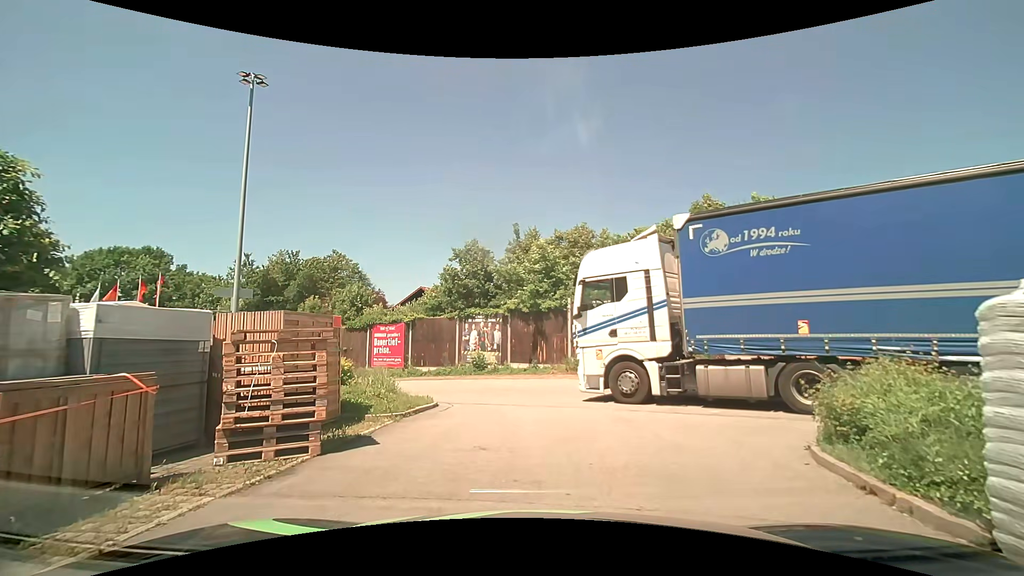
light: Day
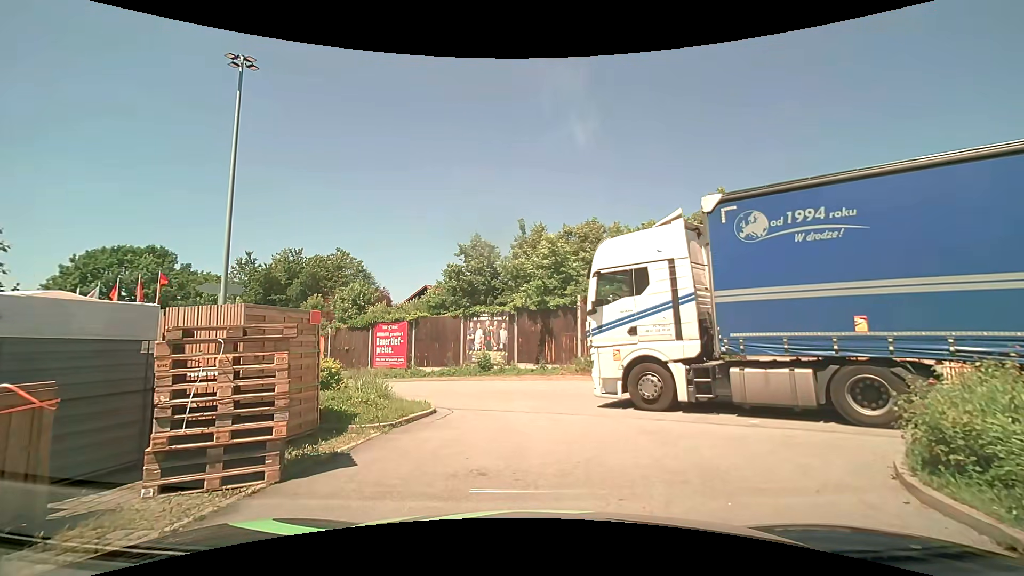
(0.0, +1.3) m; -1°
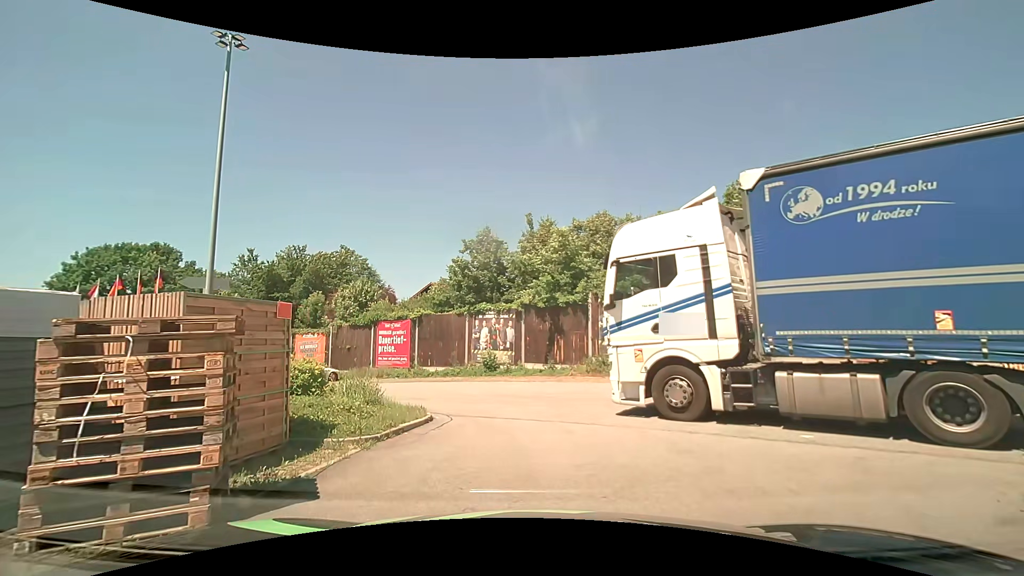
(0.0, +1.3) m; -1°
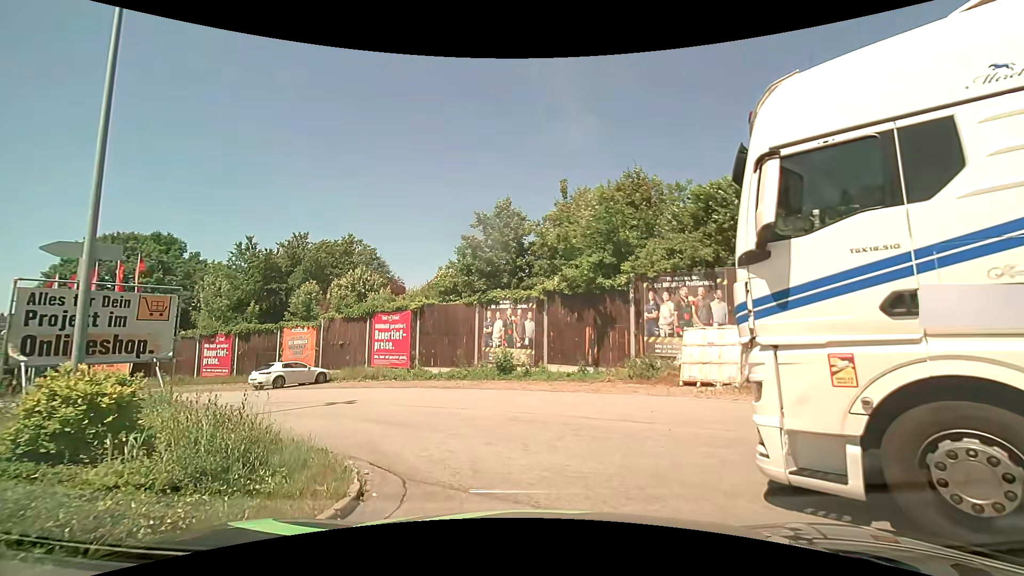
(-0.1, +5.3) m; -1°
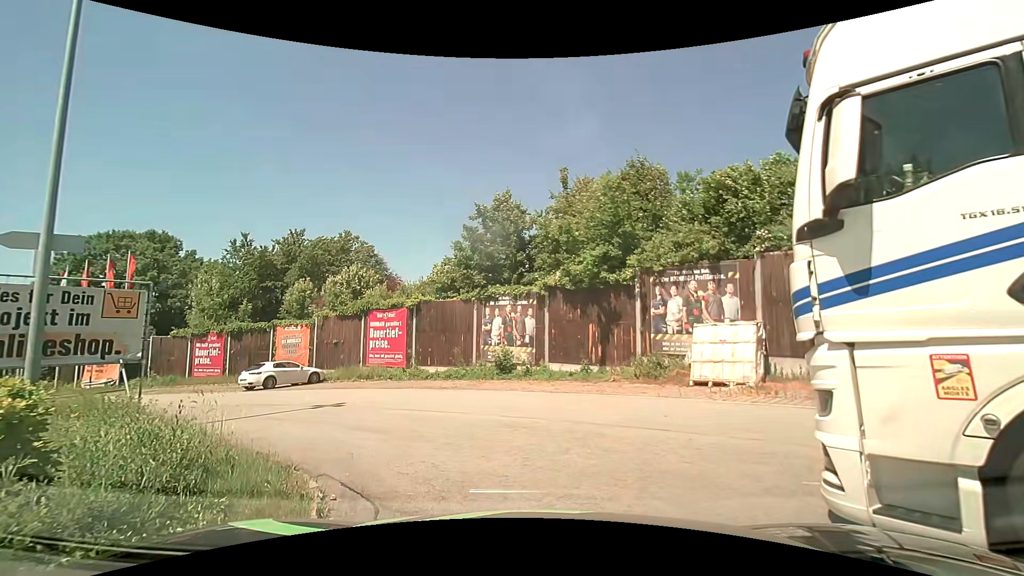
(0.0, +0.9) m; -2°
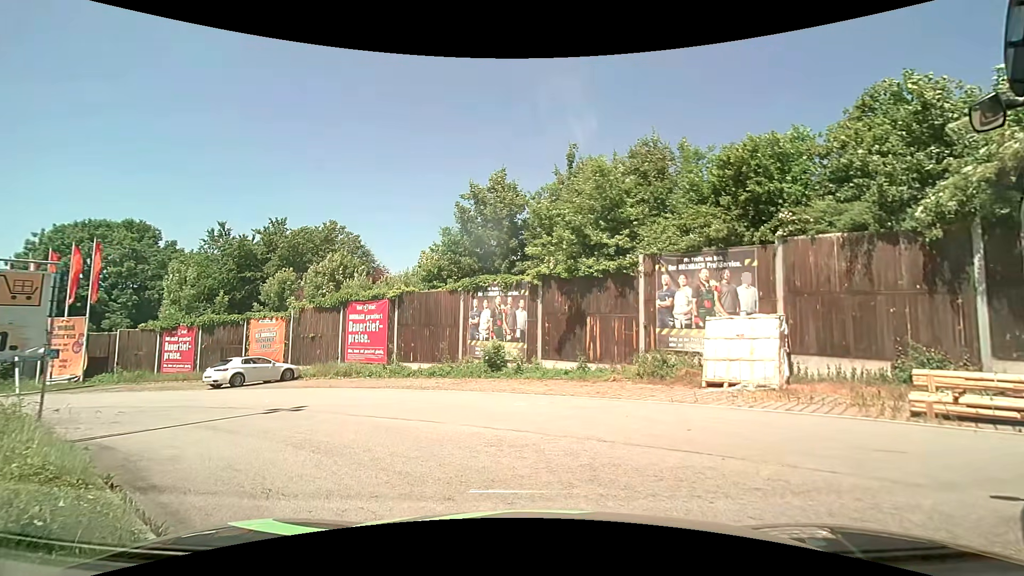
(0.0, +1.9) m; 0°
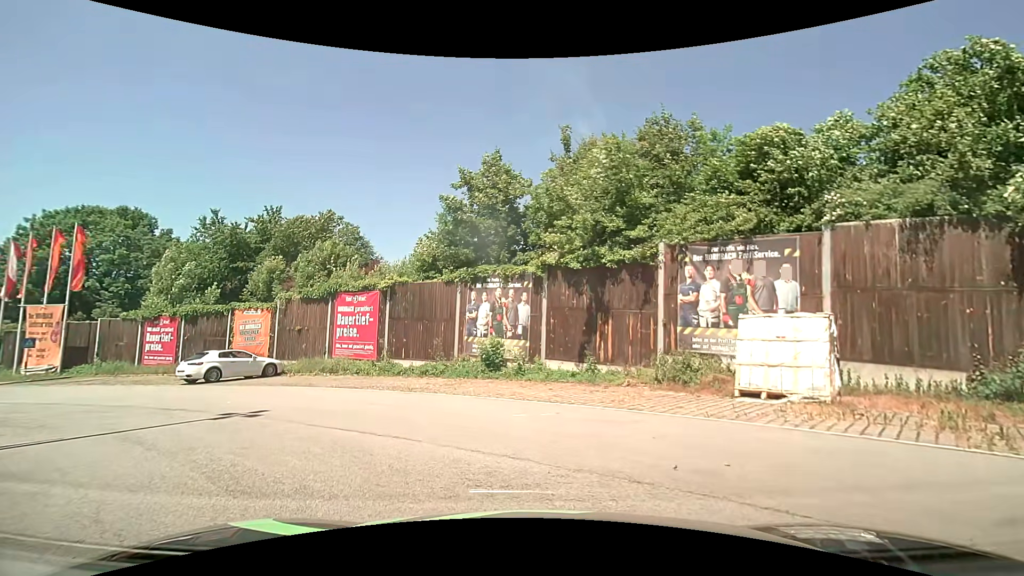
(0.0, +2.0) m; 0°
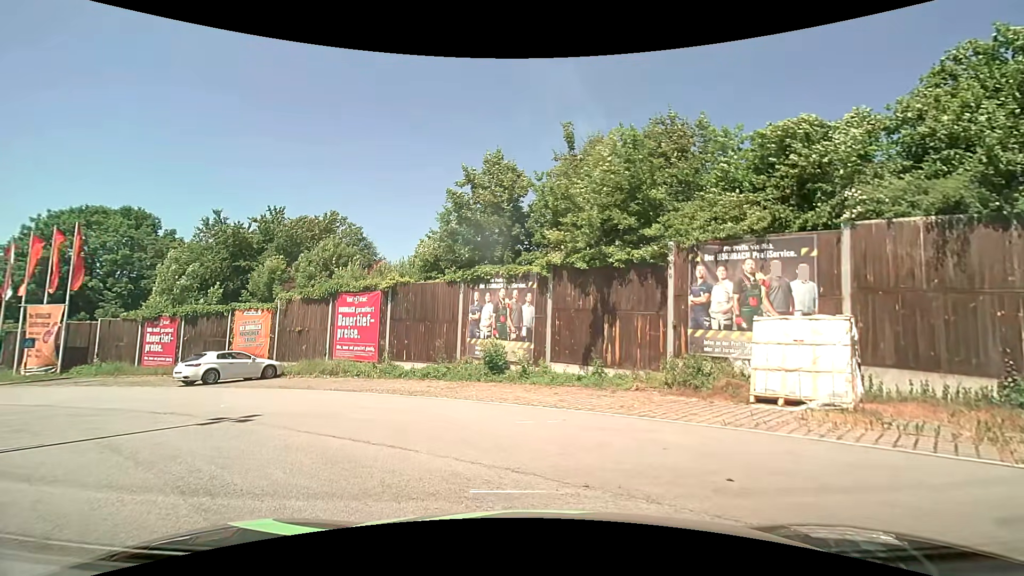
(0.0, +0.5) m; 0°
